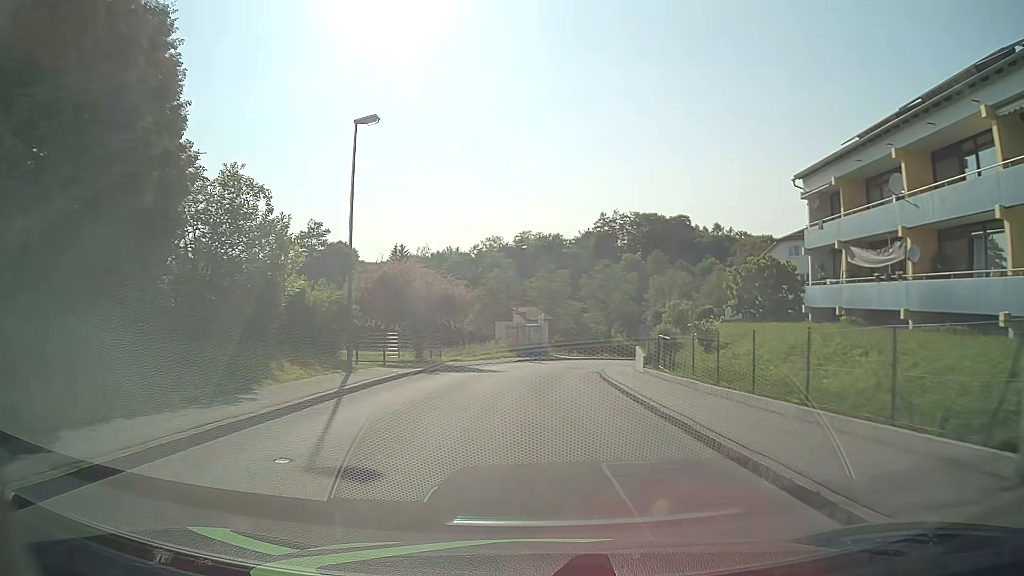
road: unclassified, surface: asphalt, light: Day
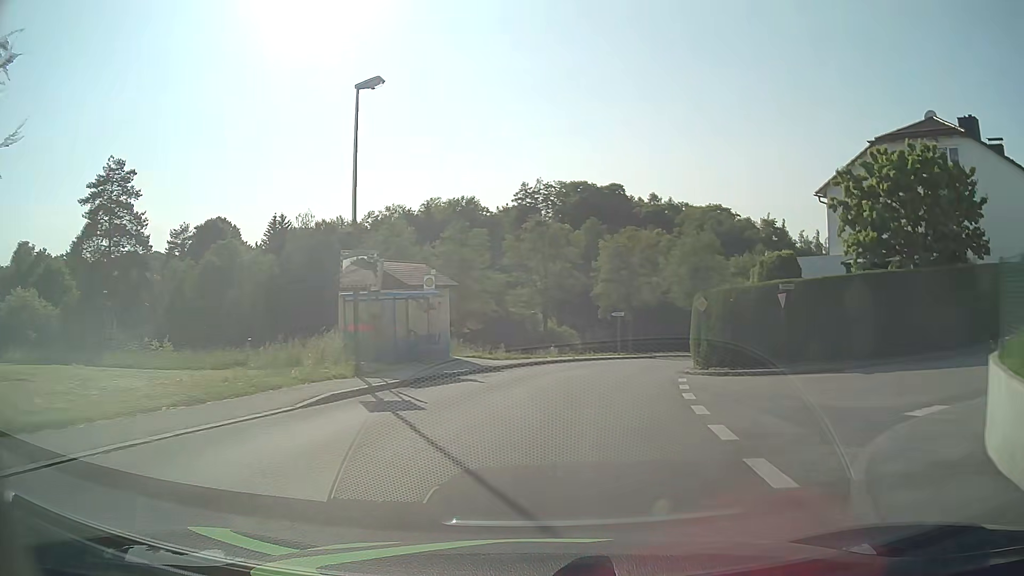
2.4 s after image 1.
(+0.9, +29.5) m; +7°
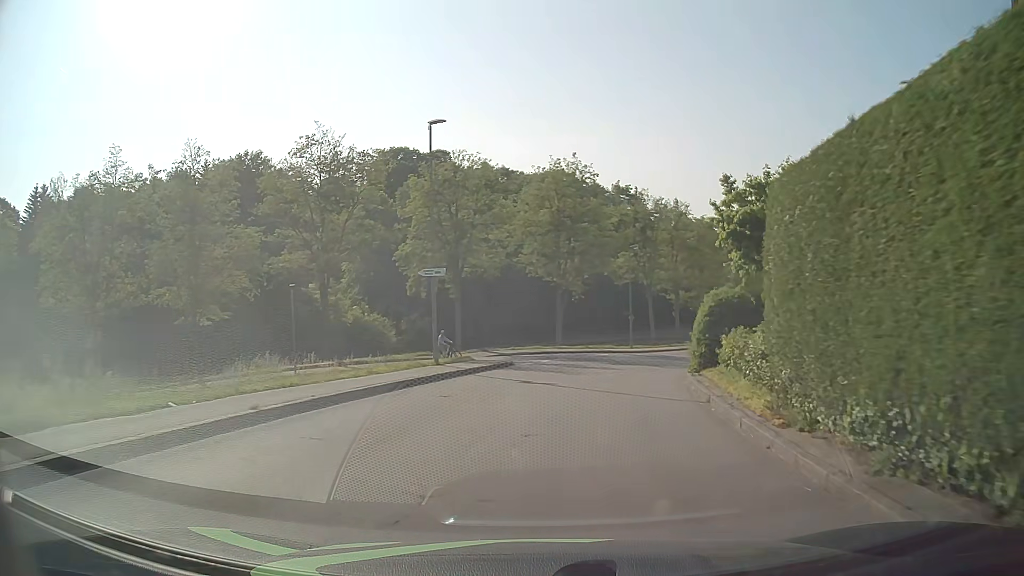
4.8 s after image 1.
(+3.2, +26.8) m; +15°
(0, +10) (+2, +20) (+4, +30) (+1, +38) (-9, +41) (-18, +39) (-28, +36) (-38, +33) (-47, +31) (-57, +31) m
